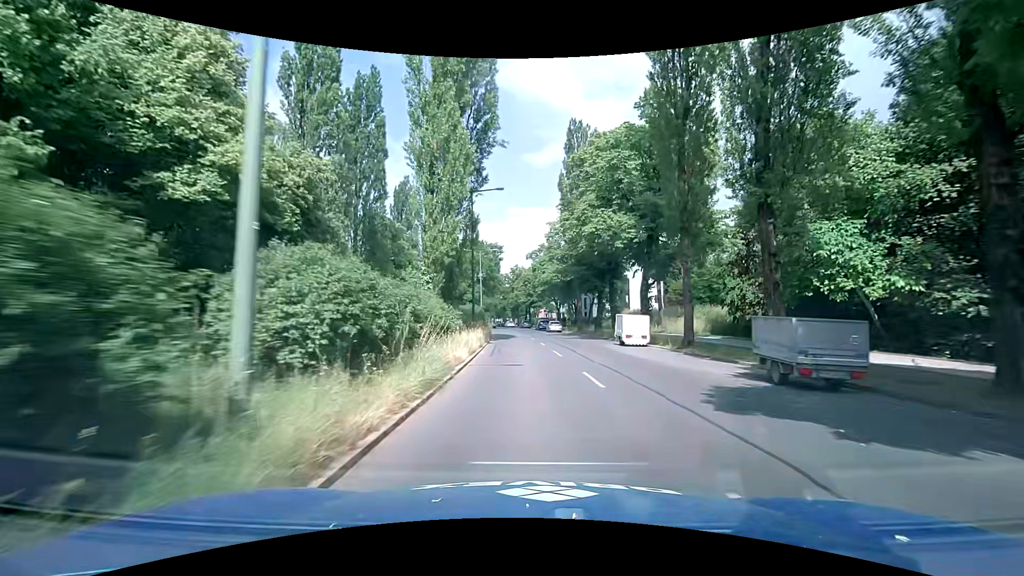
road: secondary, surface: asphalt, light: Day
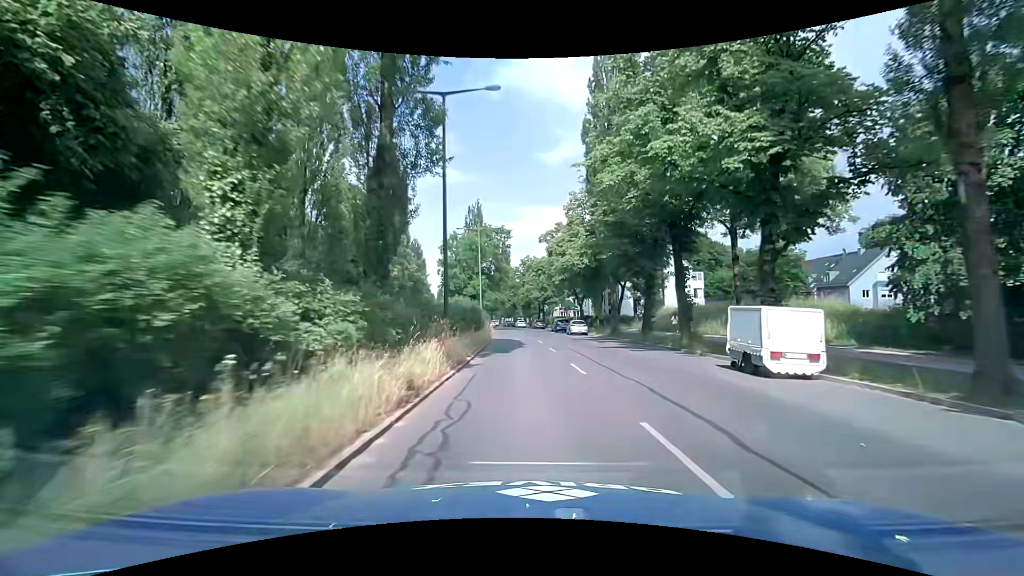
(-0.1, +15.5) m; -1°
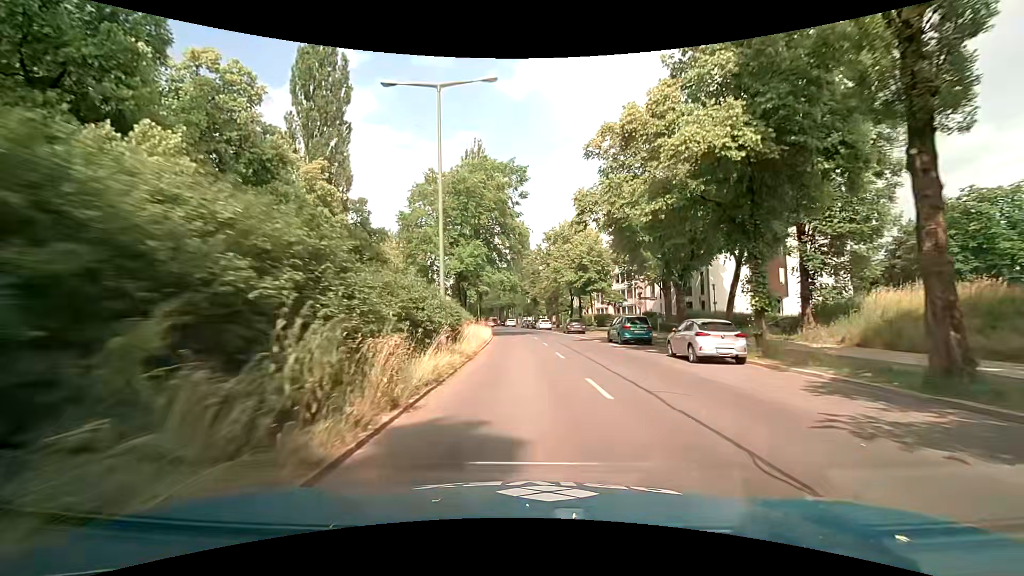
(-0.6, +30.8) m; -2°
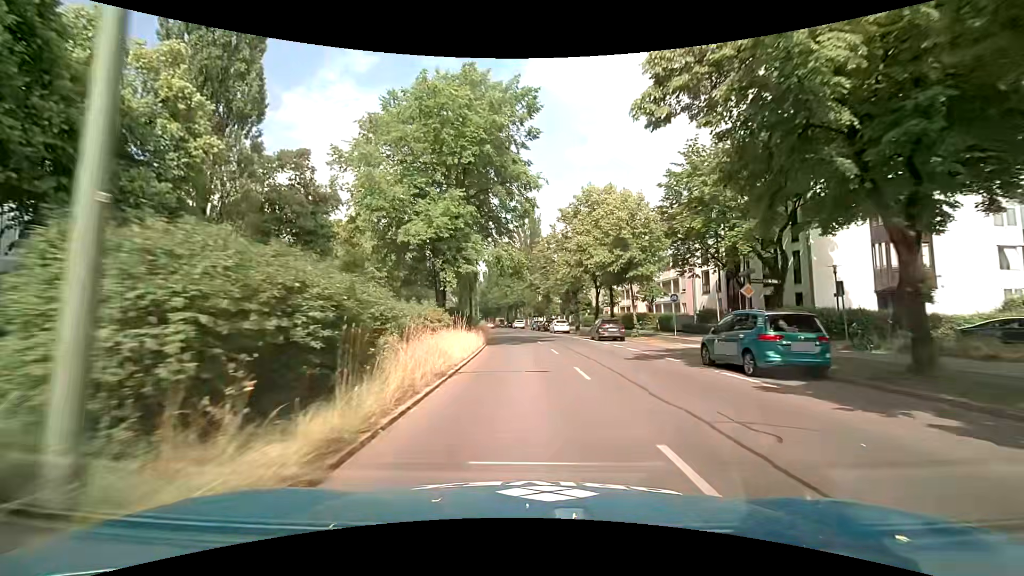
(-0.2, +15.3) m; -2°
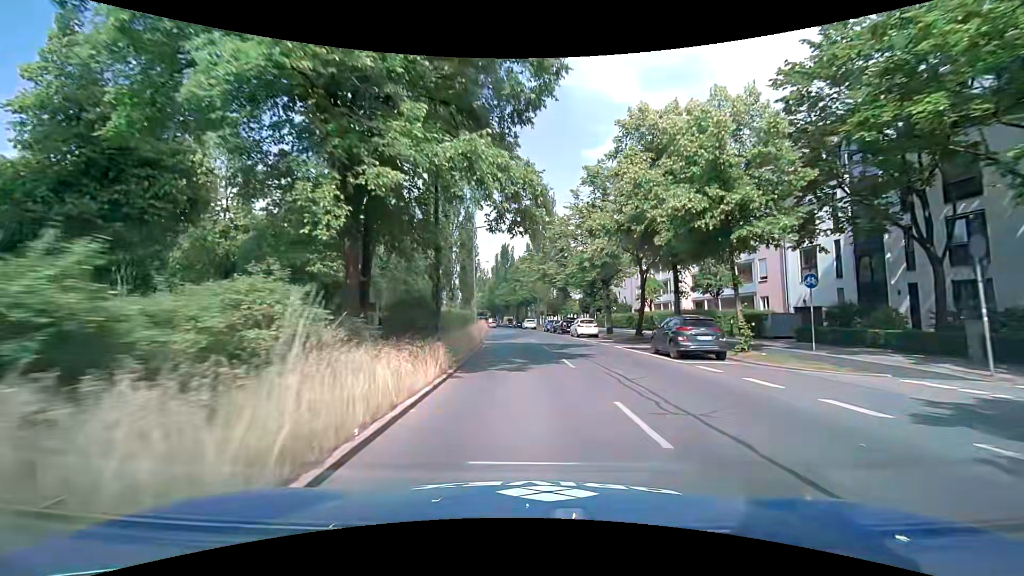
(0.0, +15.2) m; 0°
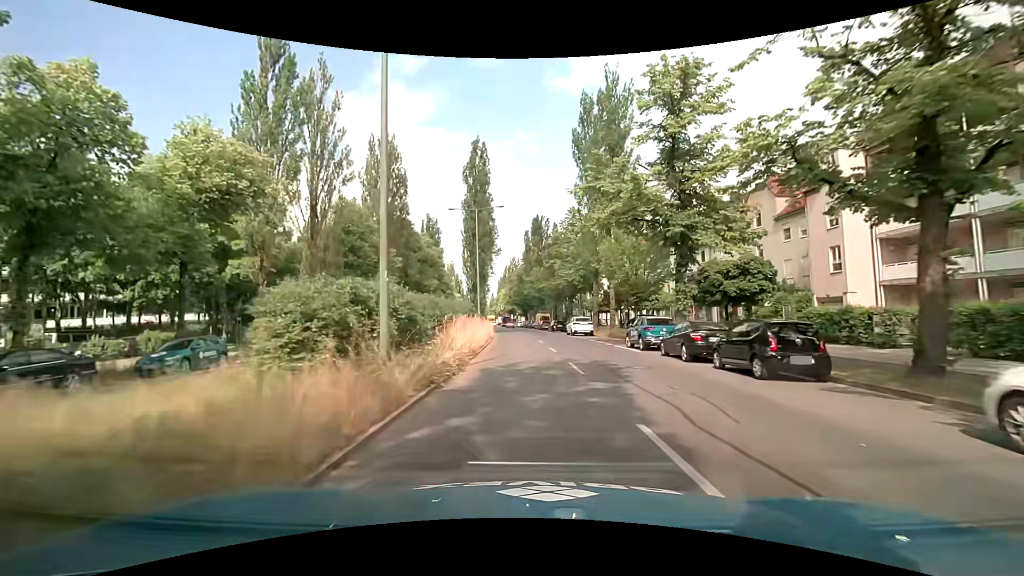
(-1.5, +37.6) m; -4°
(0, +10) (0, +20) (-1, +30) (-1, +40) (-2, +50) (-3, +60) (-3, +70) (-4, +80) (-5, +90) (-7, +100) m
